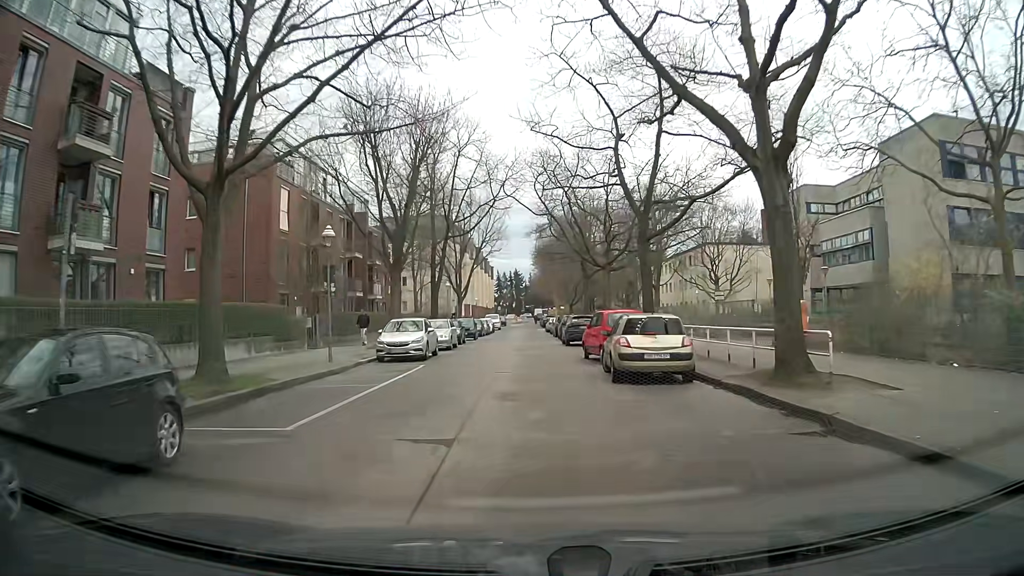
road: residential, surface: concrete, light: Day
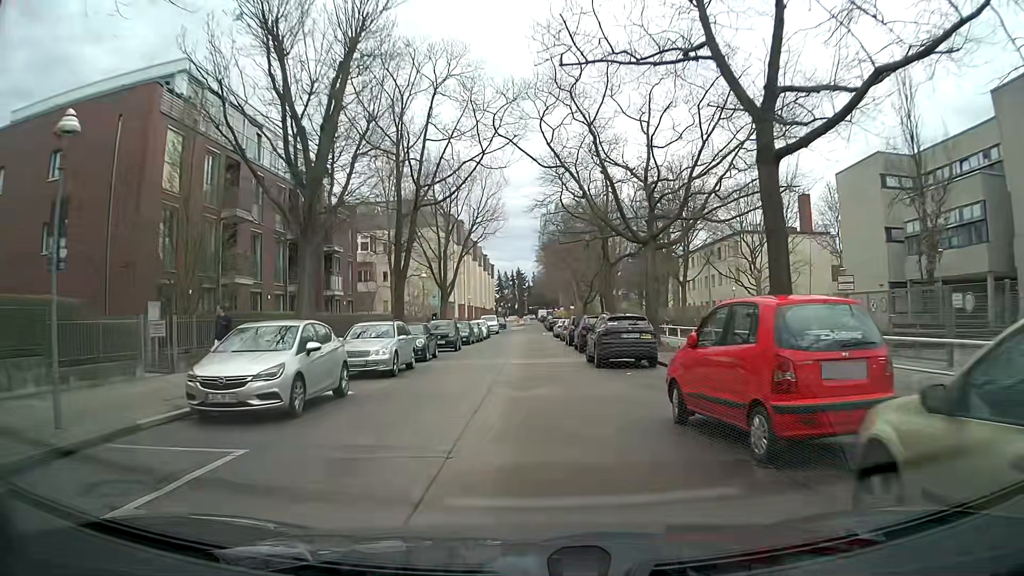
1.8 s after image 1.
(+0.3, +13.5) m; +2°
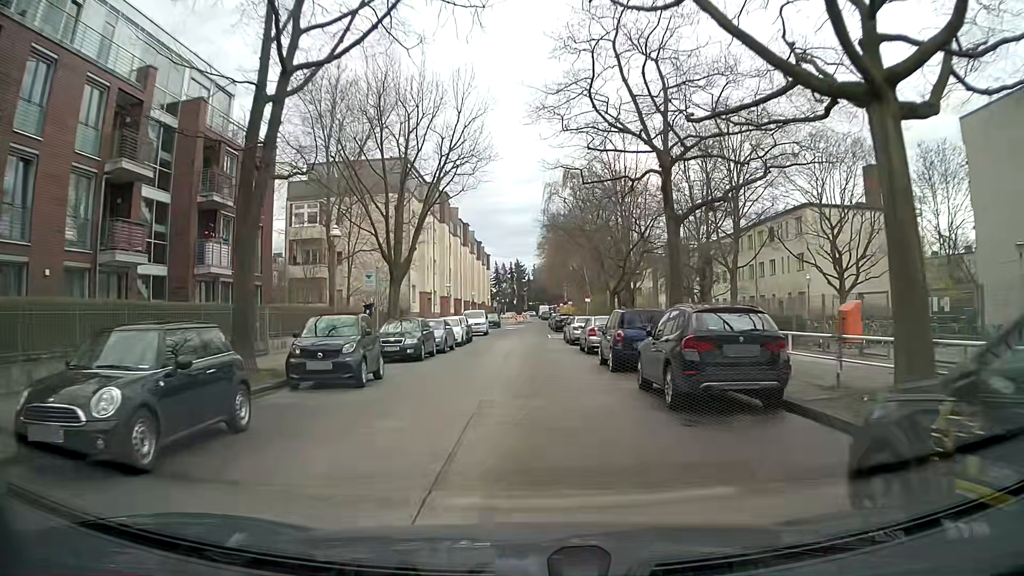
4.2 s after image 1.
(-0.2, +18.3) m; -1°
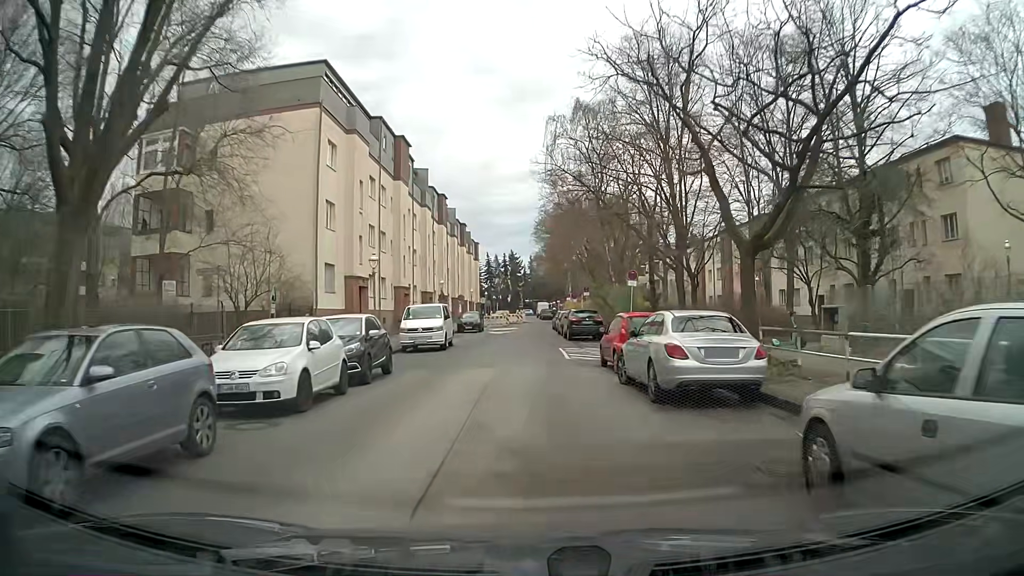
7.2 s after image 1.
(+0.3, +23.4) m; +2°
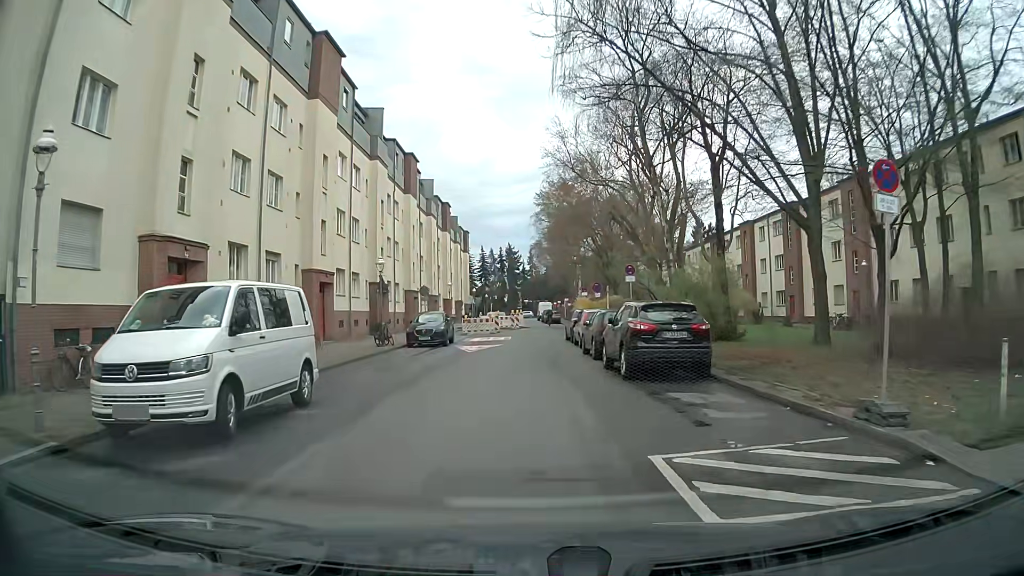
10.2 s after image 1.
(-0.3, +20.1) m; -2°
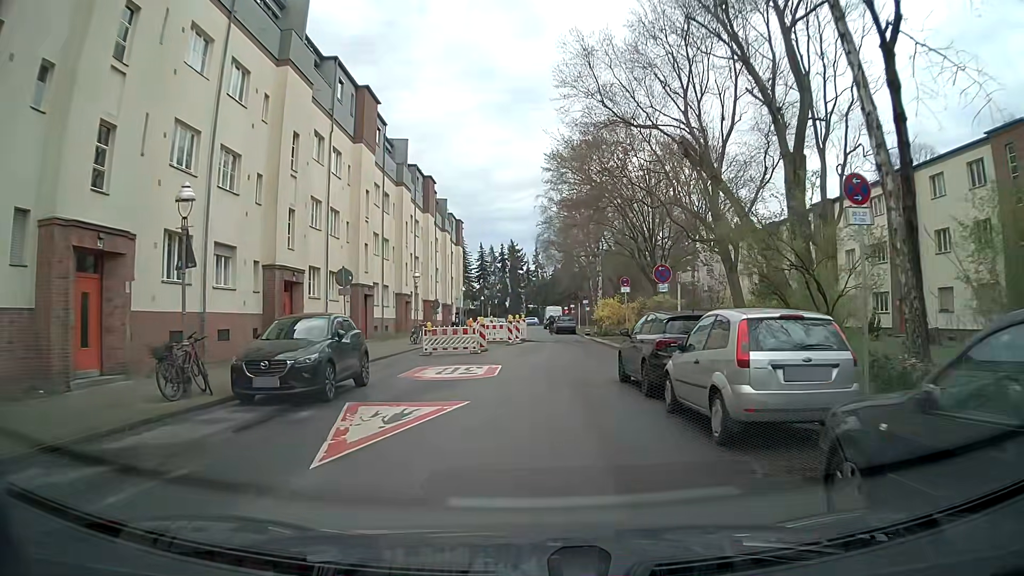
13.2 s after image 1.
(+0.2, +18.1) m; +1°
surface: asphalt
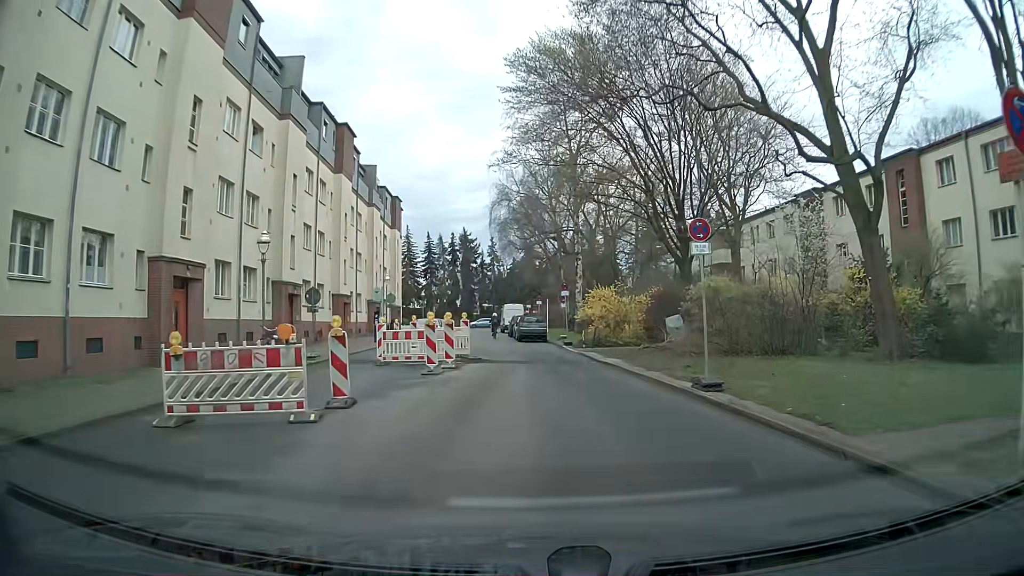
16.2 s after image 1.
(+0.2, +17.5) m; +4°
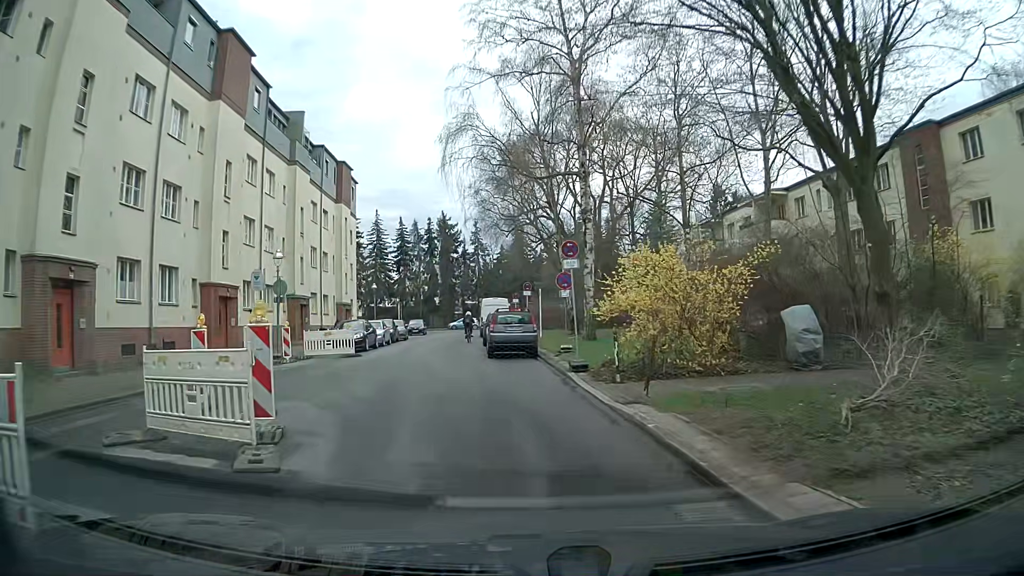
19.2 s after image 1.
(+0.4, +16.8) m; -1°
